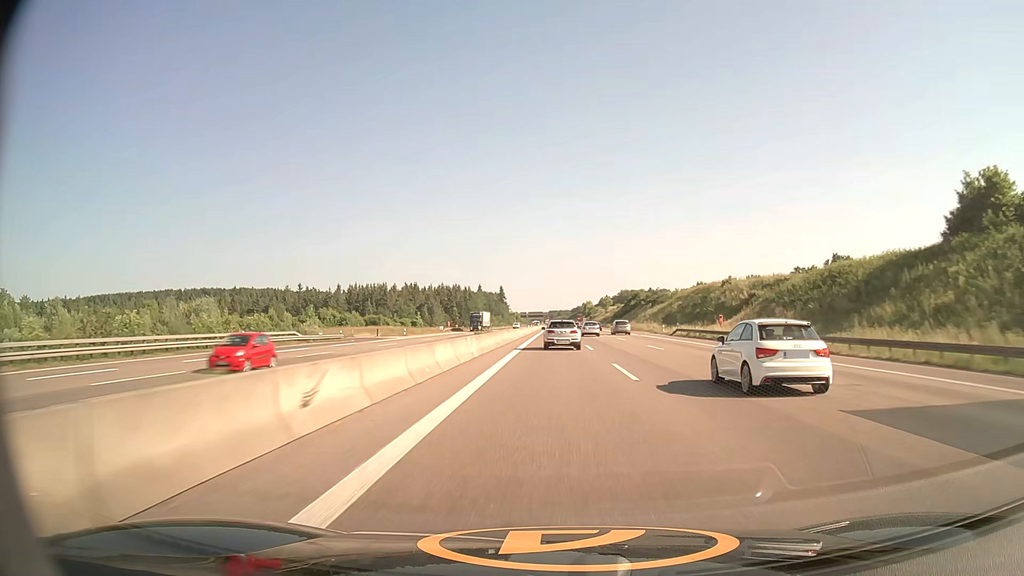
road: motorway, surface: asphalt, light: Day
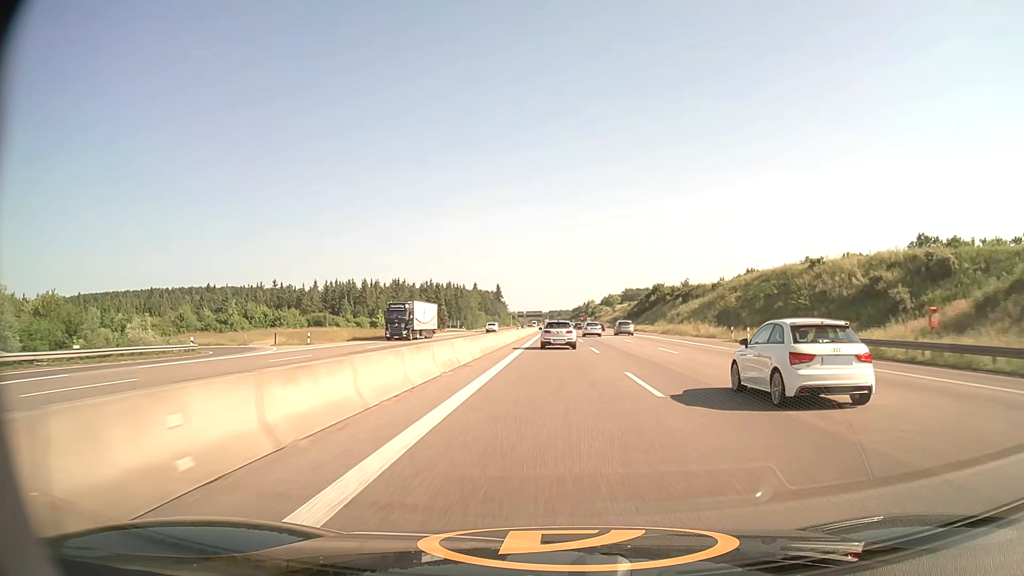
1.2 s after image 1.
(0.0, +39.2) m; 0°
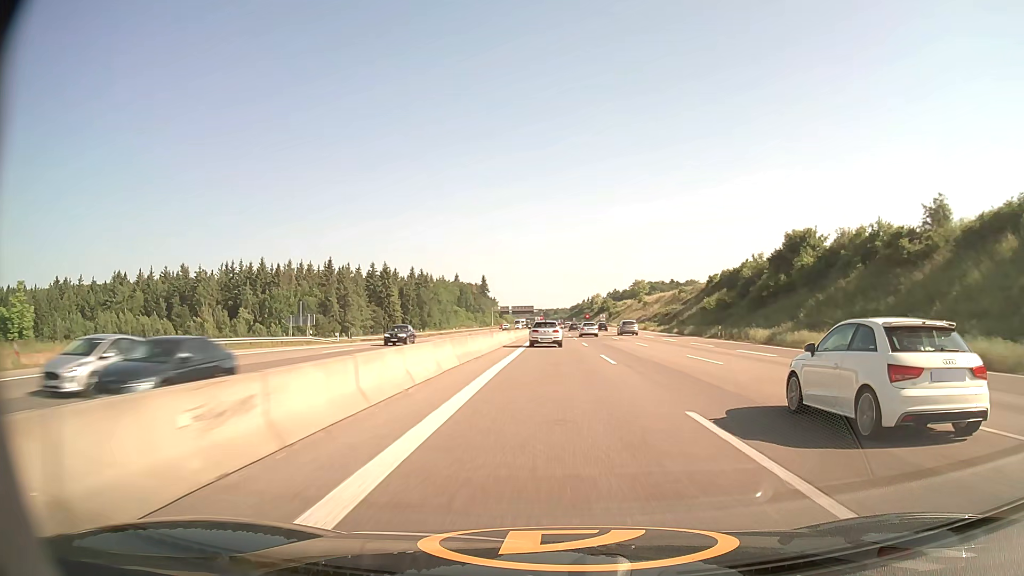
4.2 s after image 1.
(+0.3, +98.1) m; 0°
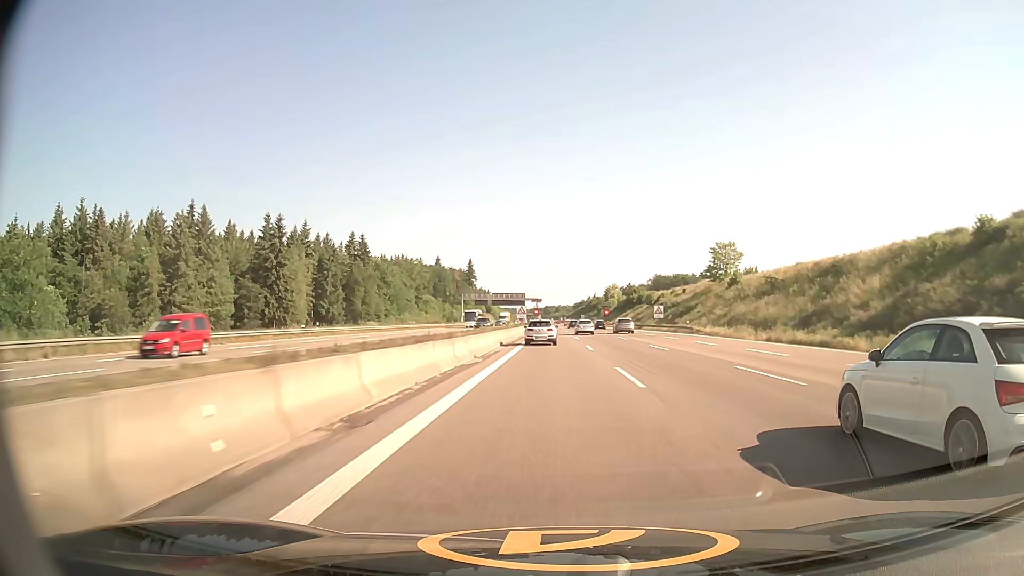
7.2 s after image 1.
(+0.1, +97.5) m; 0°
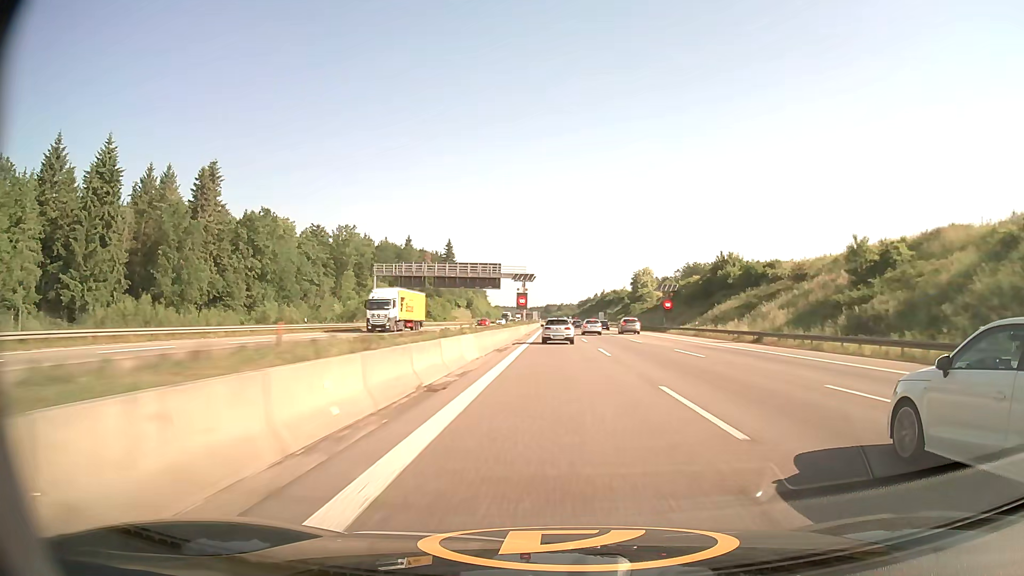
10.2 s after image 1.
(-0.2, +95.6) m; 0°
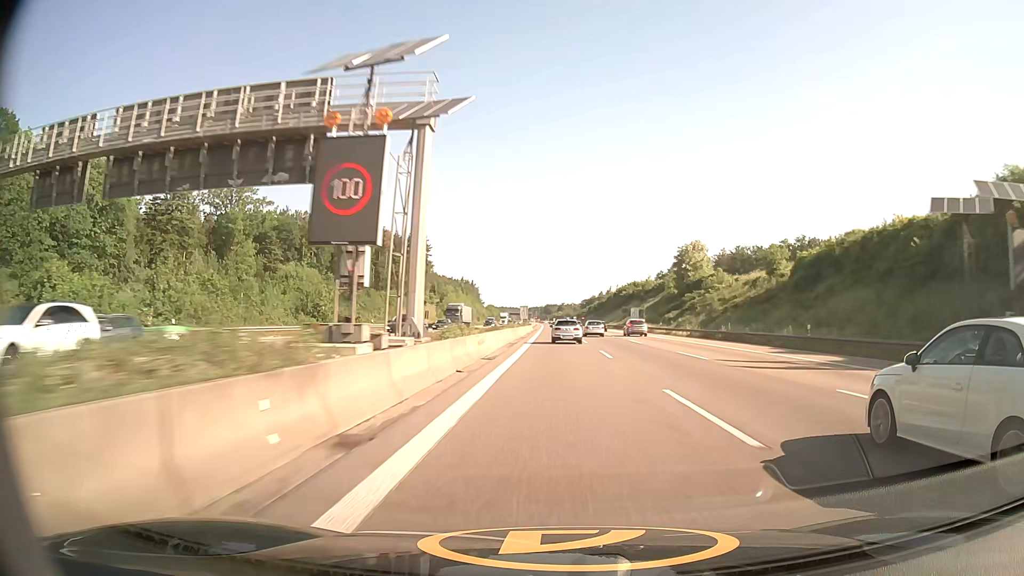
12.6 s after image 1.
(0.0, +71.8) m; 0°
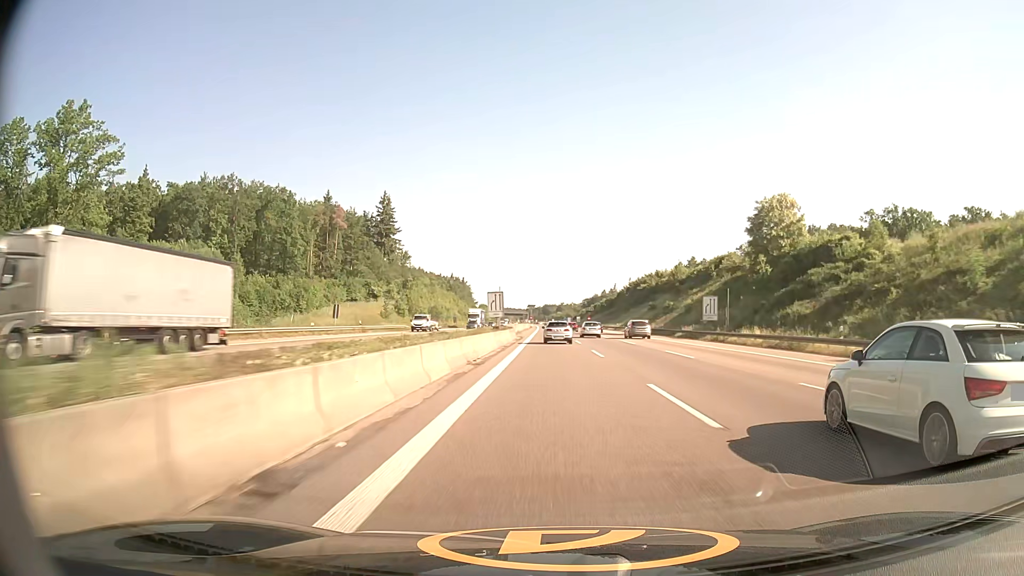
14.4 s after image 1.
(0.0, +52.0) m; 0°
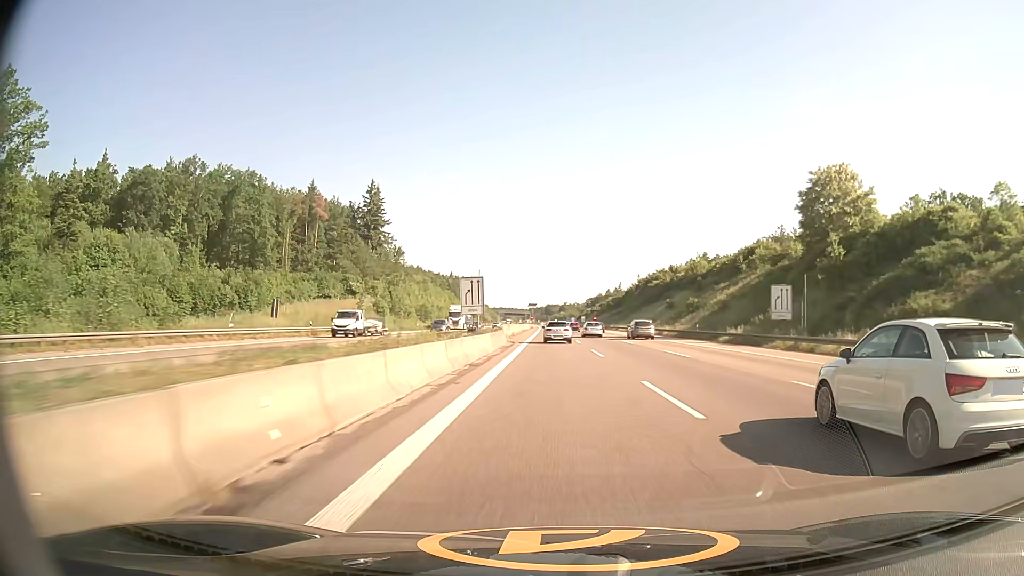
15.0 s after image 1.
(0.0, +17.3) m; 0°
(0, +10) (0, +20) (0, +30) (0, +40) (0, +50) (0, +60) (-1, +70) (-1, +80) (-1, +90) (-1, +100) m
